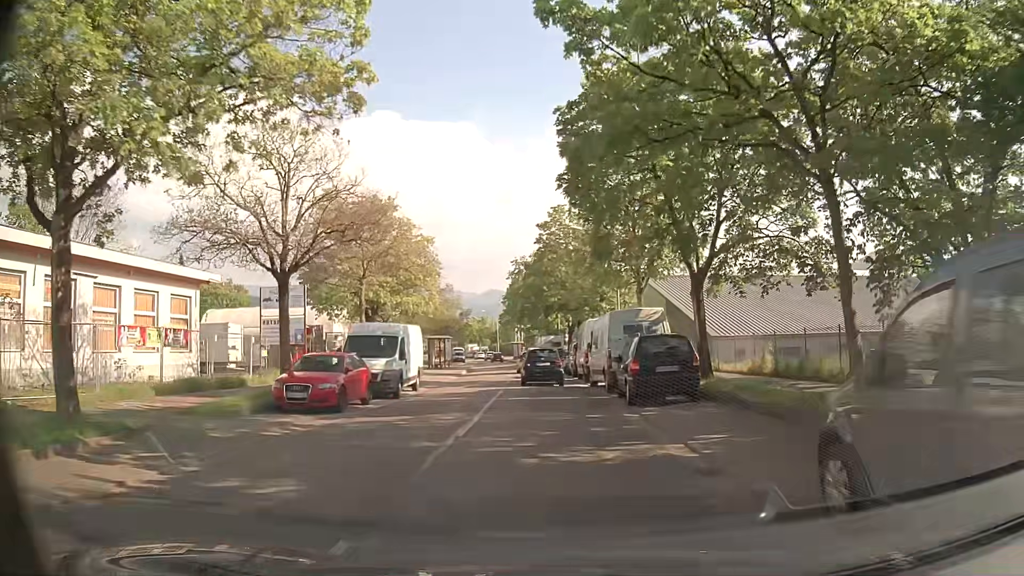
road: secondary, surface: asphalt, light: Day
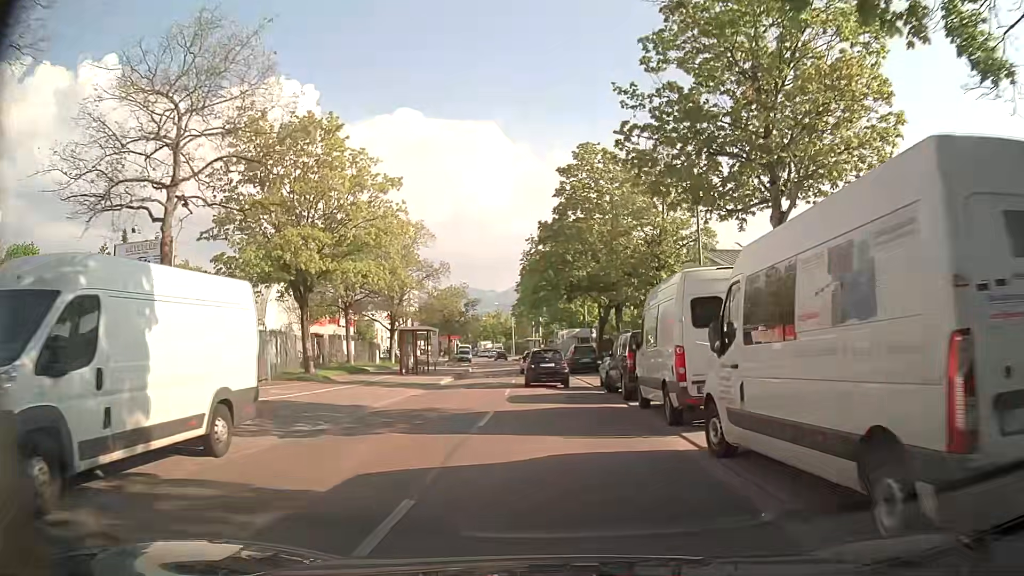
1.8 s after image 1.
(-0.3, +16.9) m; -2°
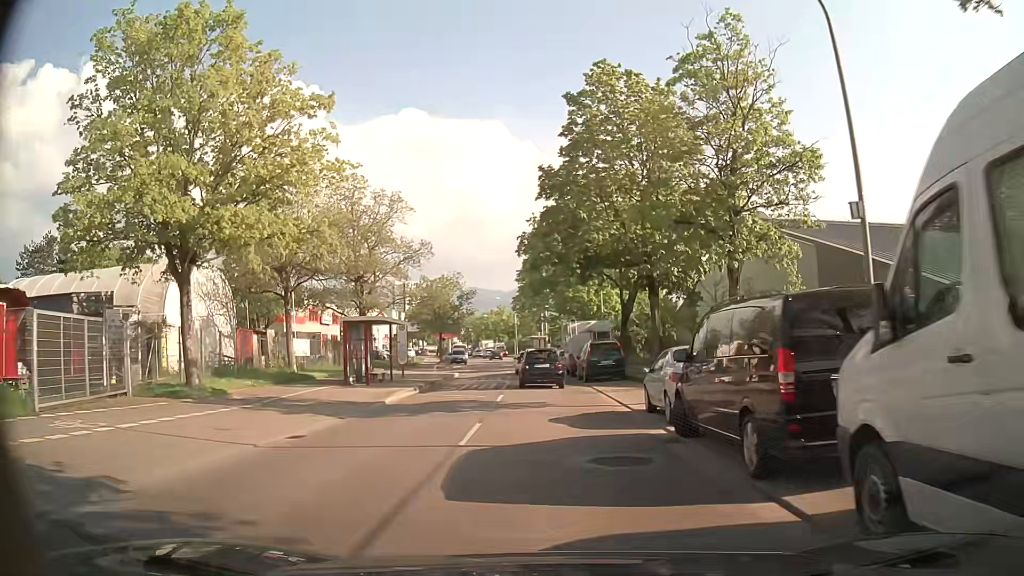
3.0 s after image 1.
(0.0, +11.4) m; 0°
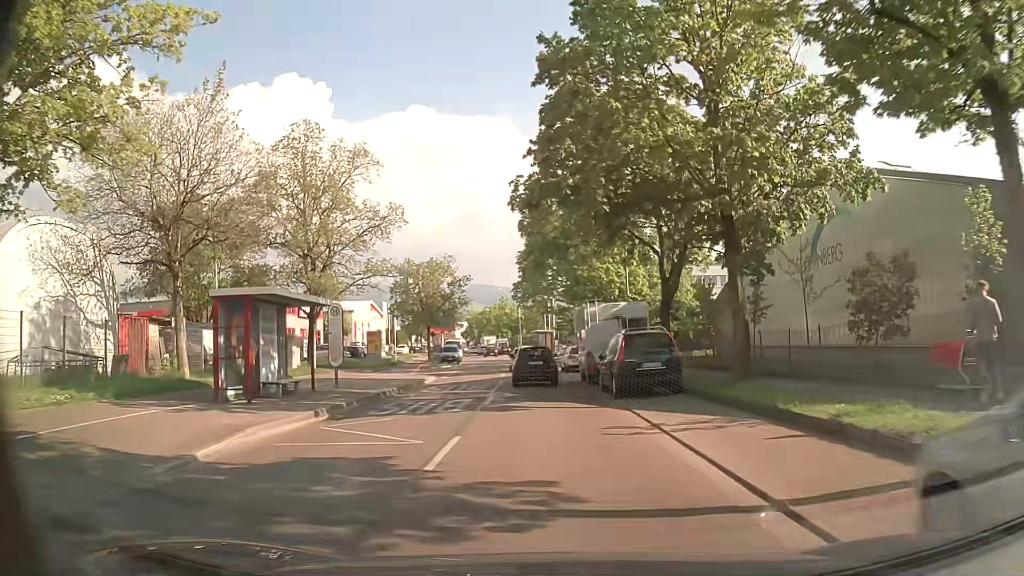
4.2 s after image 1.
(-0.1, +11.3) m; -1°
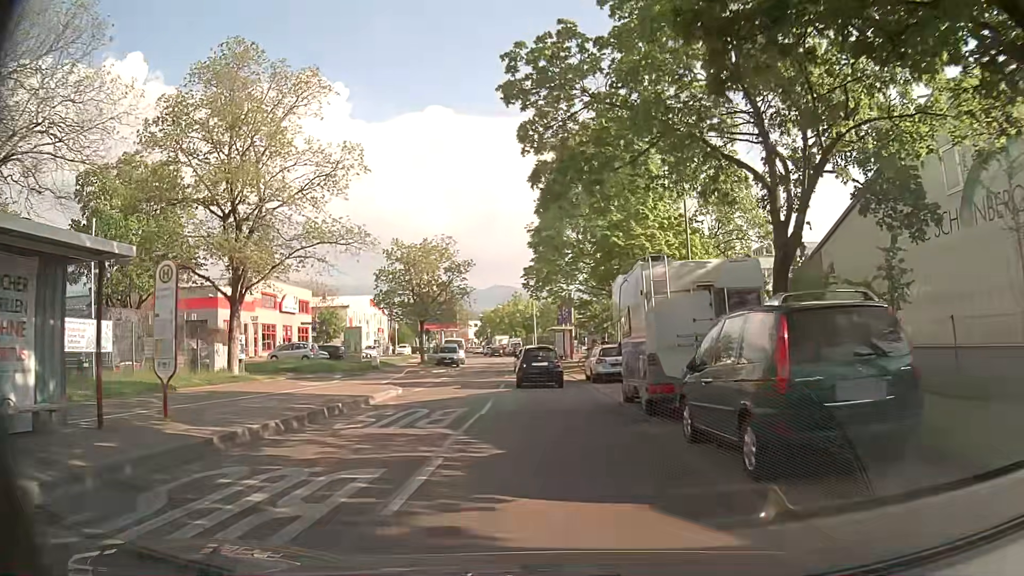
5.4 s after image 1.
(-0.2, +11.3) m; -1°
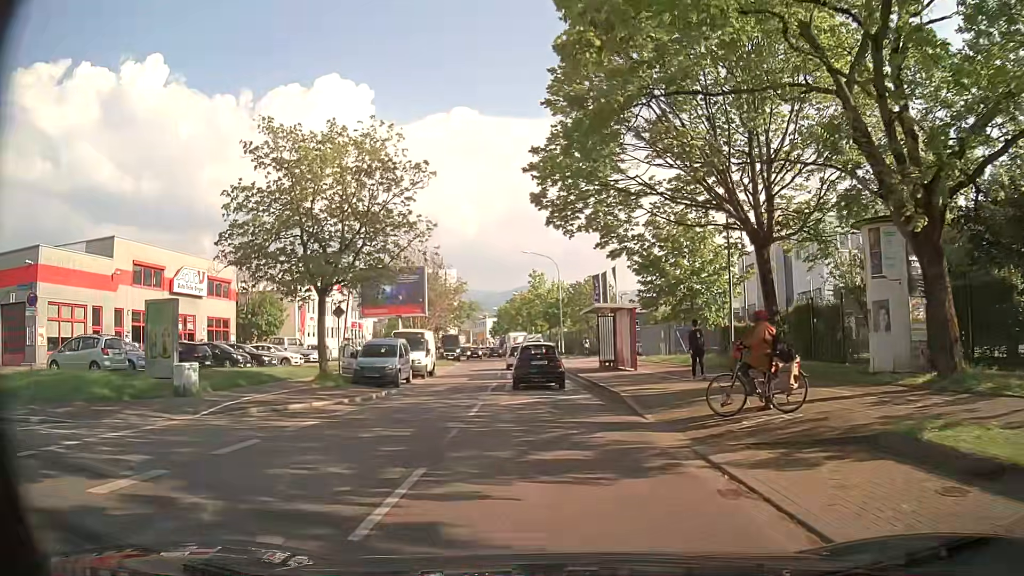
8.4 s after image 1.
(-0.8, +27.9) m; -2°
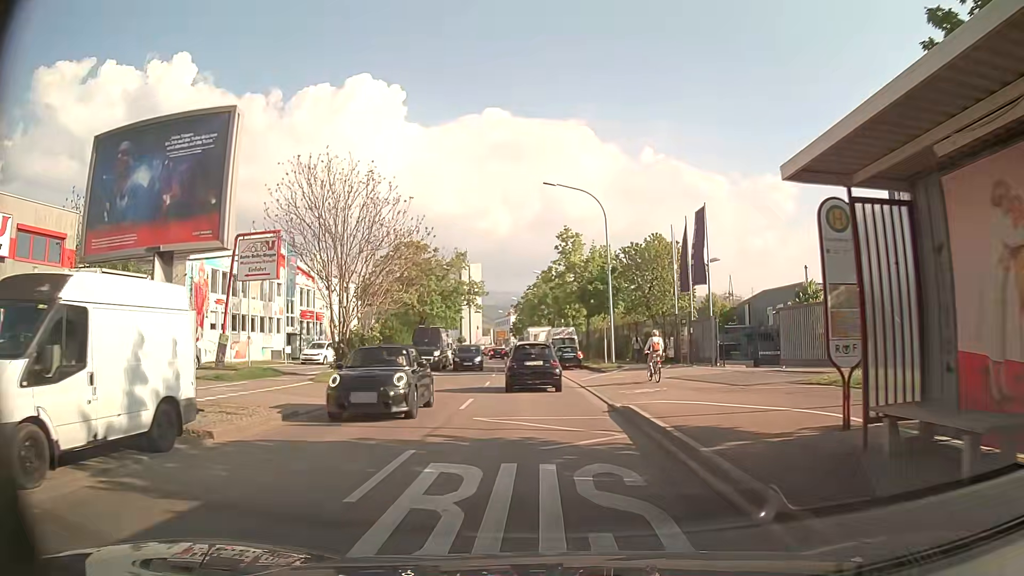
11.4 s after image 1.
(-0.8, +26.0) m; -3°
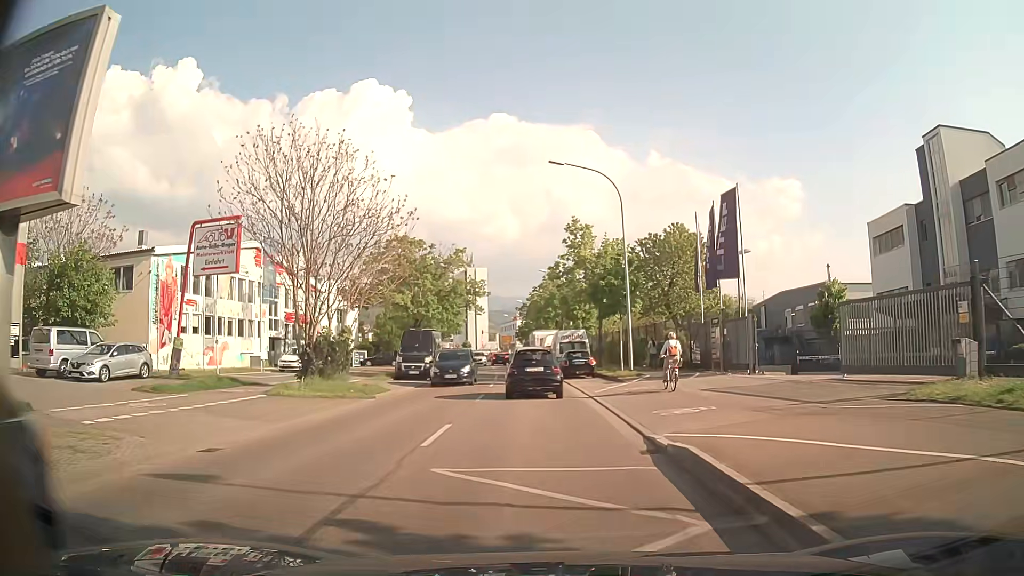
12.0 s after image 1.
(0.0, +5.0) m; -1°
